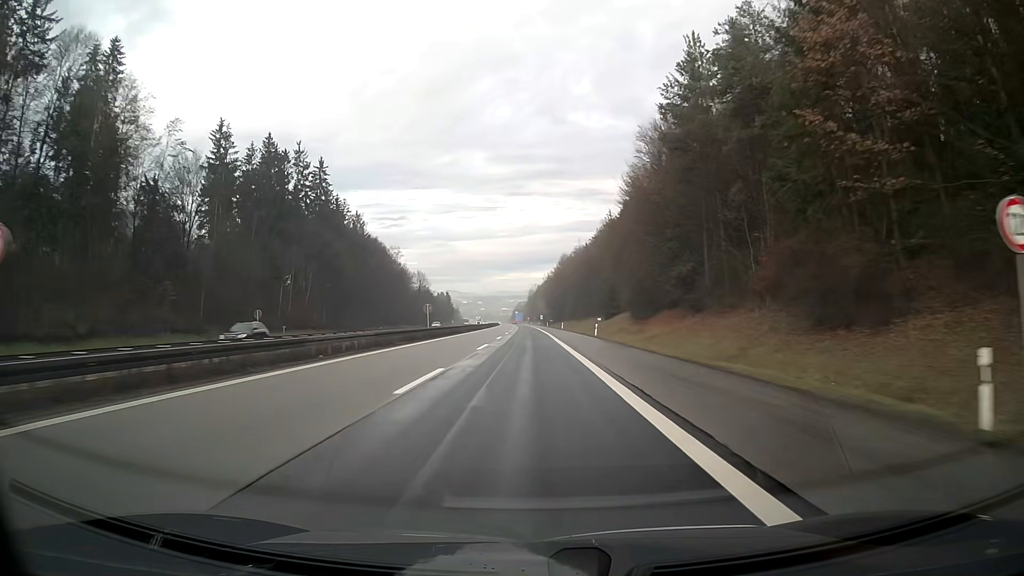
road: motorway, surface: asphalt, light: Day
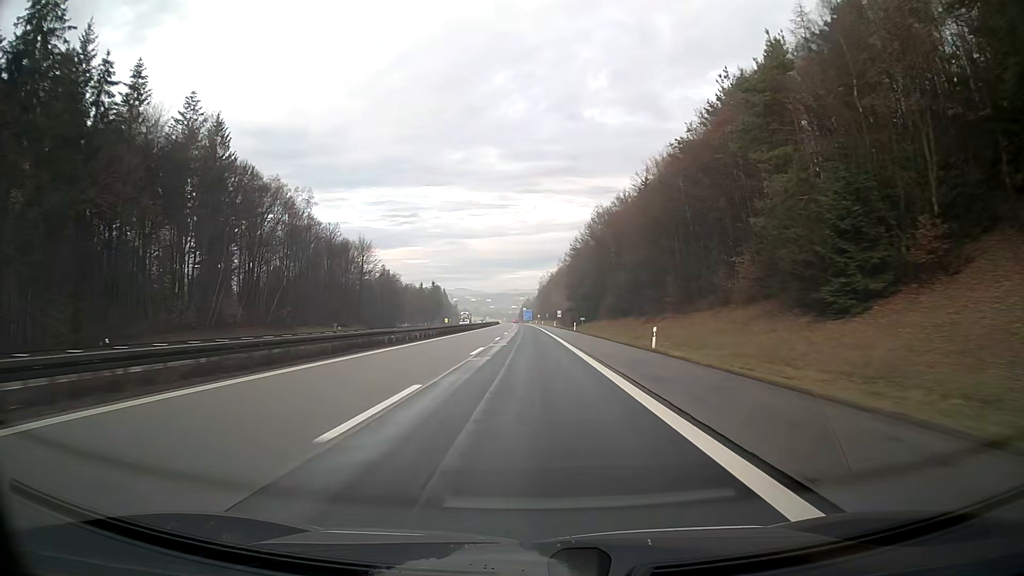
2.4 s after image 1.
(-0.6, +76.9) m; -1°
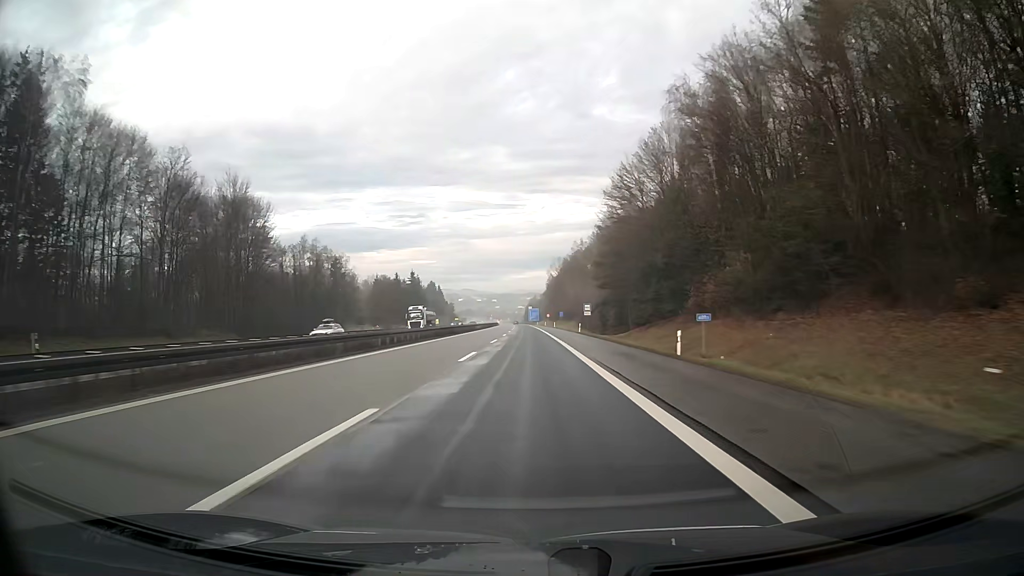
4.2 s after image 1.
(-0.3, +57.7) m; -1°
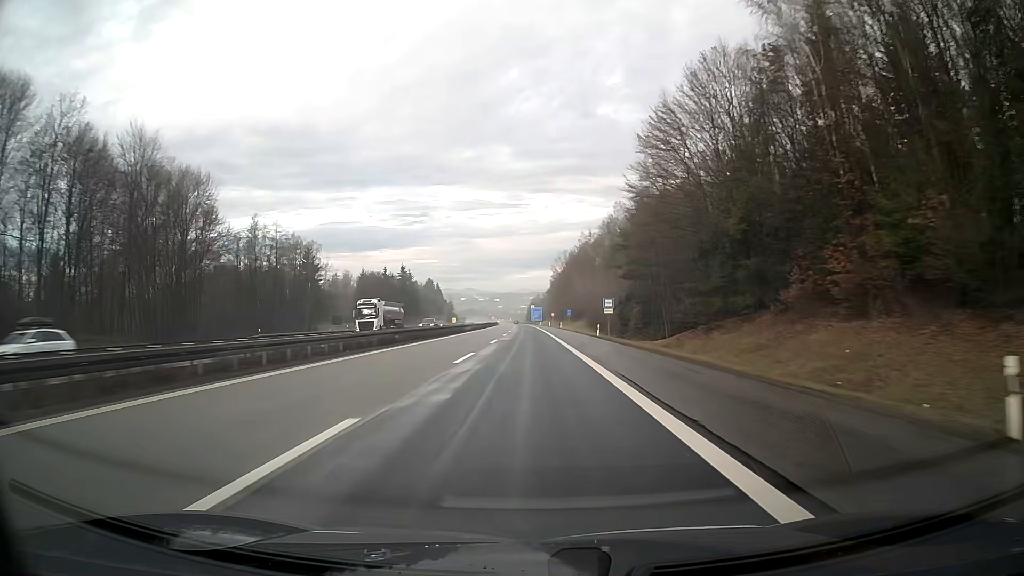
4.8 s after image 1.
(0.0, +19.2) m; 0°
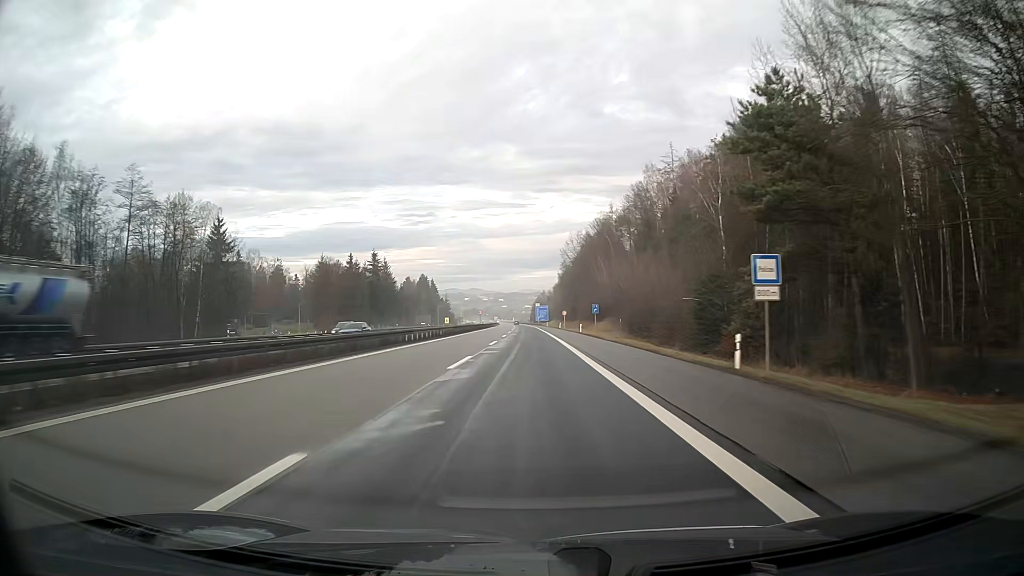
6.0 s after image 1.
(-0.1, +38.4) m; 0°
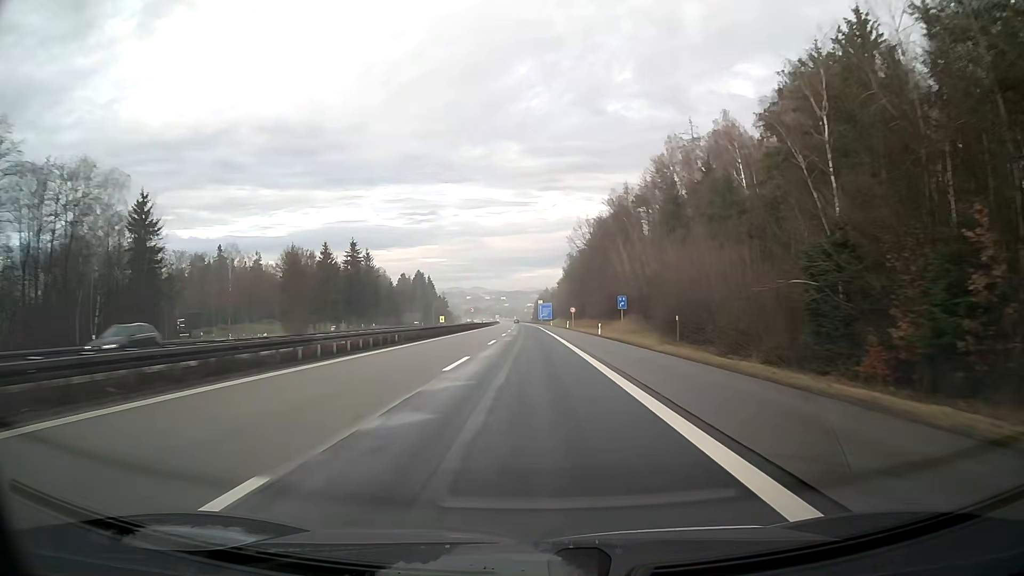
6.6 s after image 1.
(0.0, +19.2) m; 0°
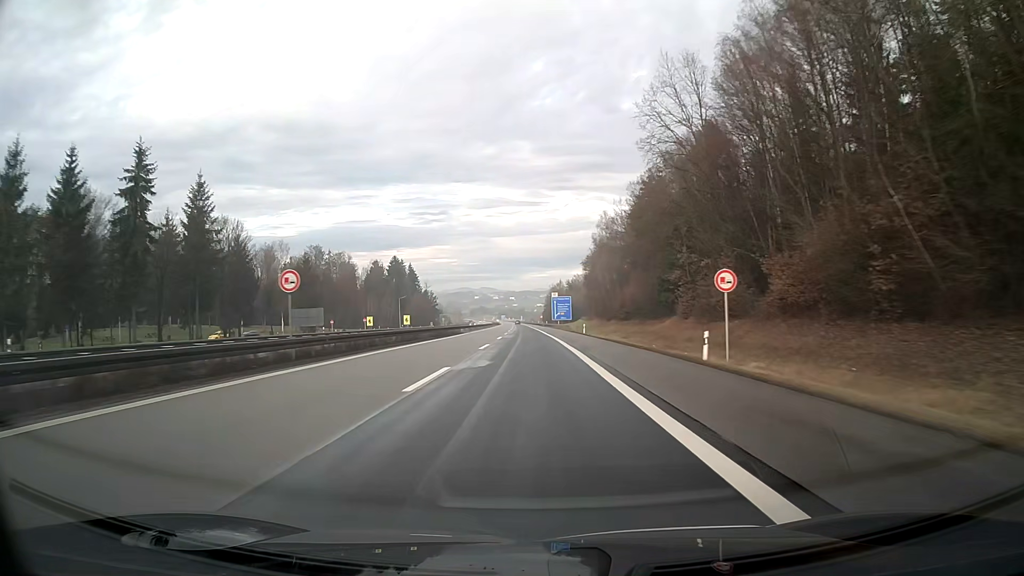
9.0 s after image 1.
(-0.5, +76.9) m; -1°
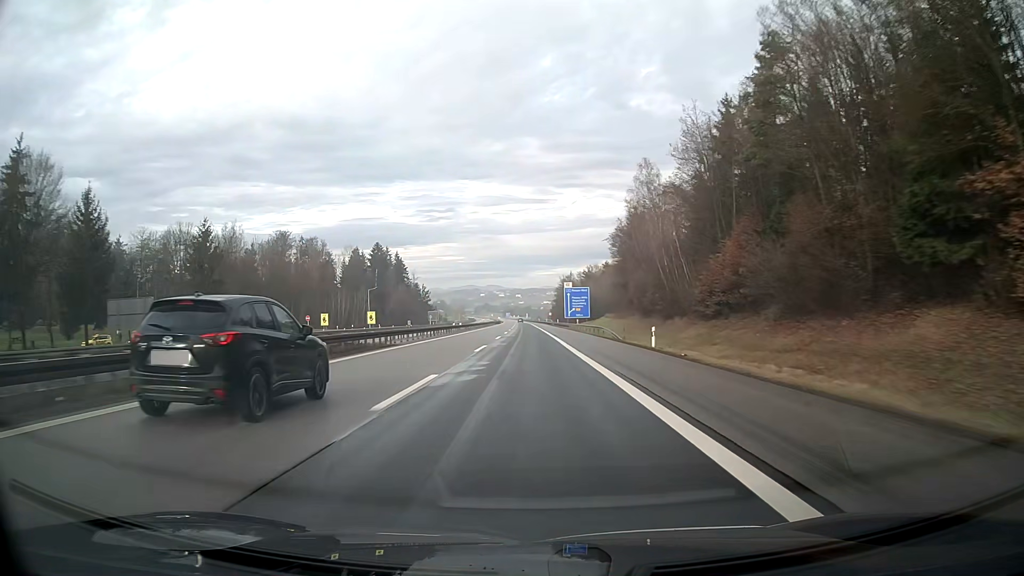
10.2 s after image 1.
(-0.2, +38.4) m; 0°
